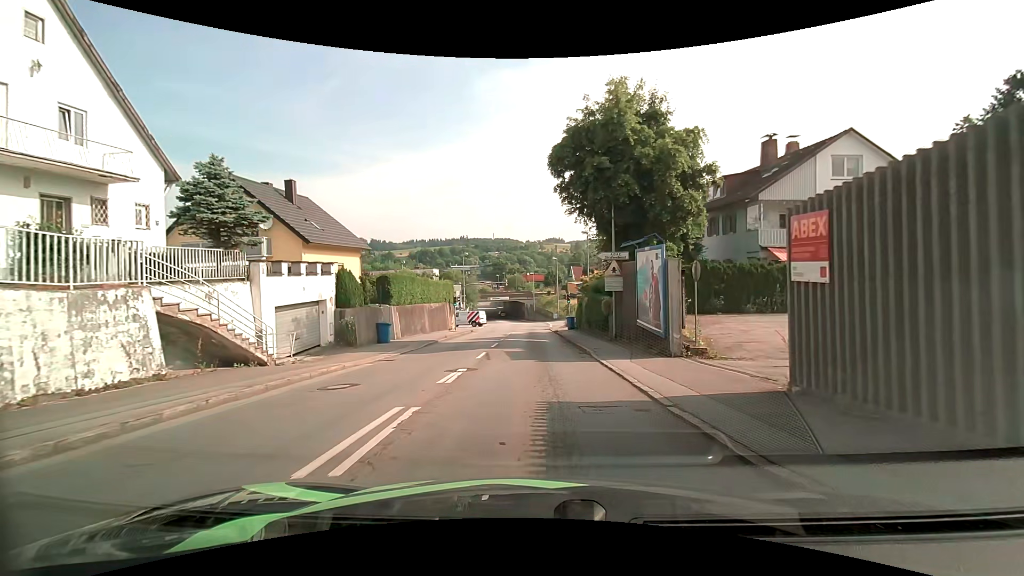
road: tertiary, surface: asphalt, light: Day
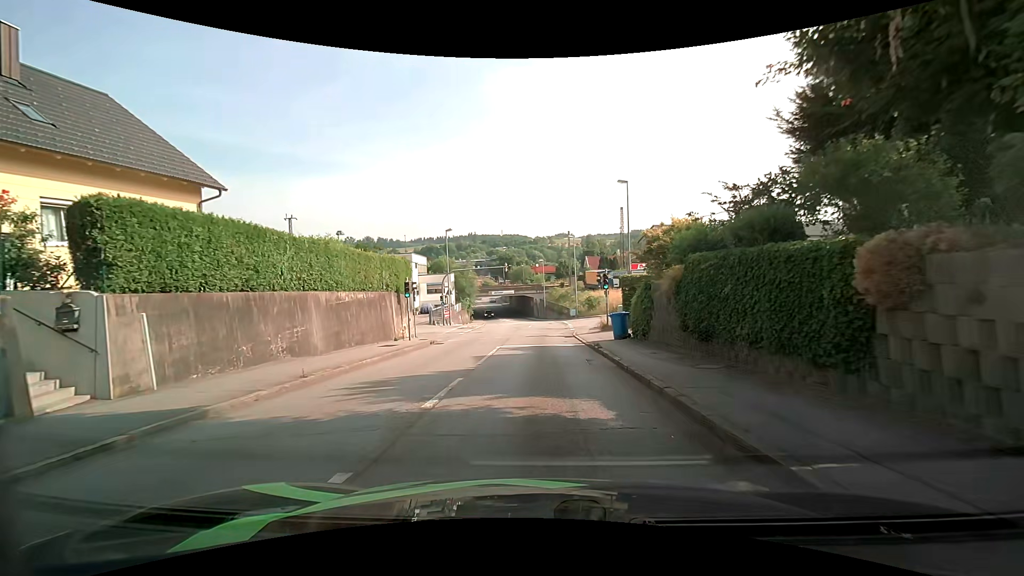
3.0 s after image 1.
(-0.2, +19.8) m; -1°
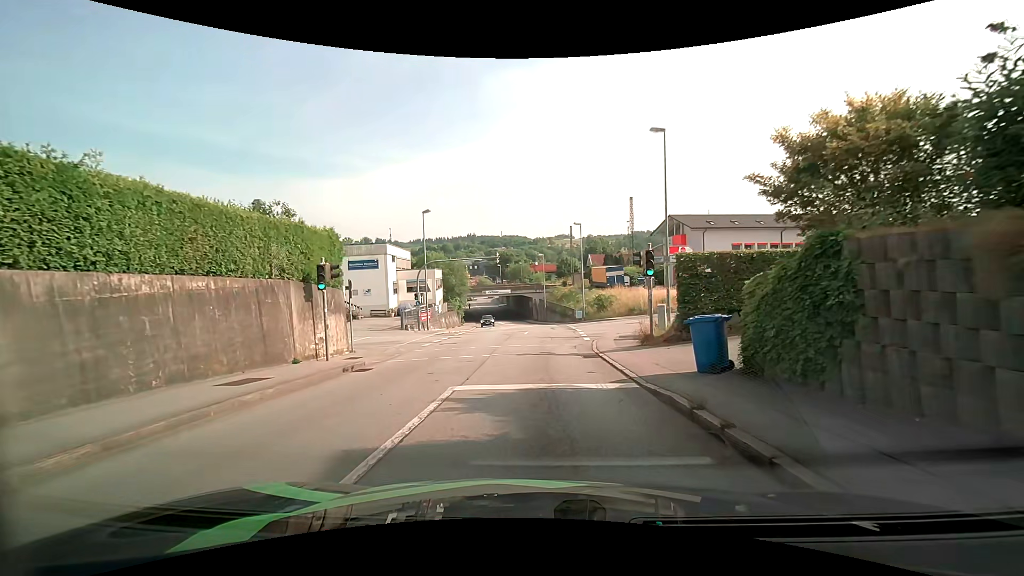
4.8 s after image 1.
(0.0, +10.5) m; +1°
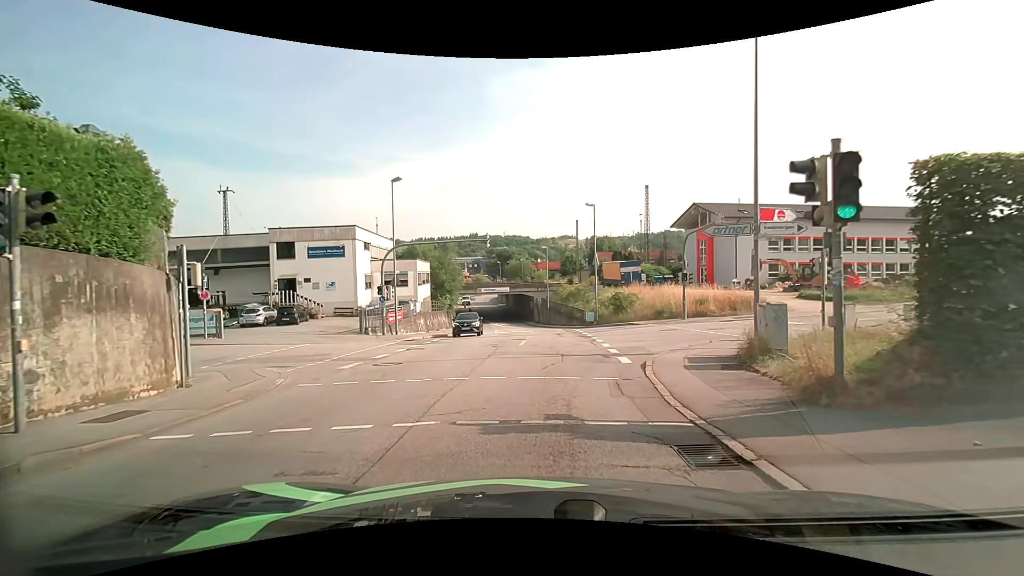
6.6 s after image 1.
(-0.1, +9.9) m; -1°
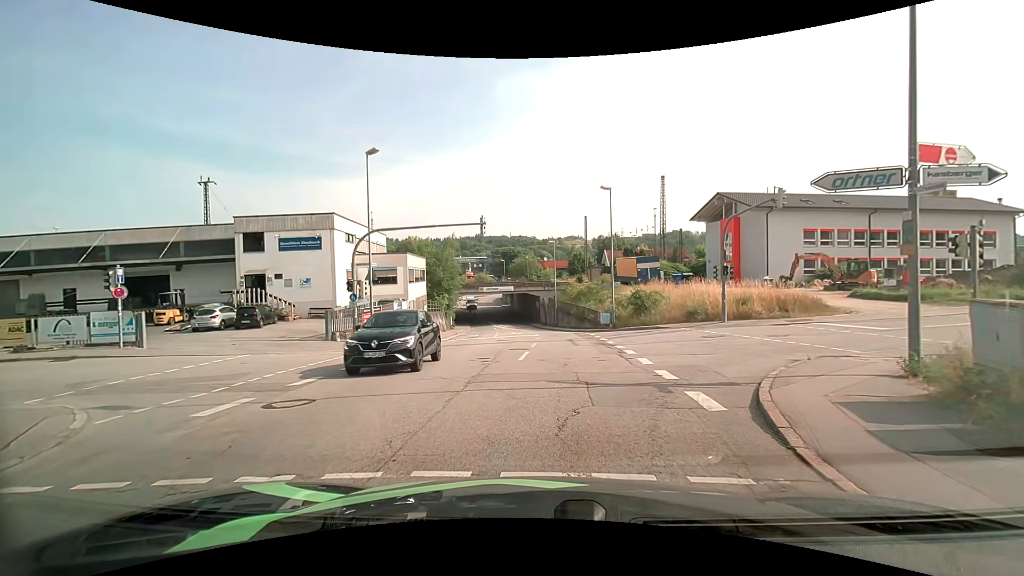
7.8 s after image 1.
(0.0, +6.0) m; 0°
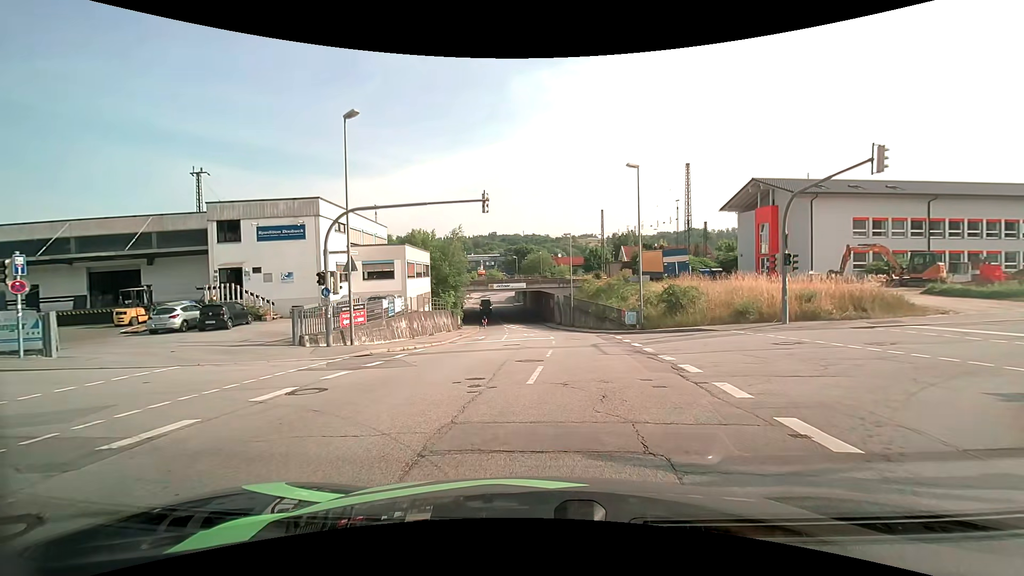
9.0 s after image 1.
(-0.1, +4.9) m; -2°
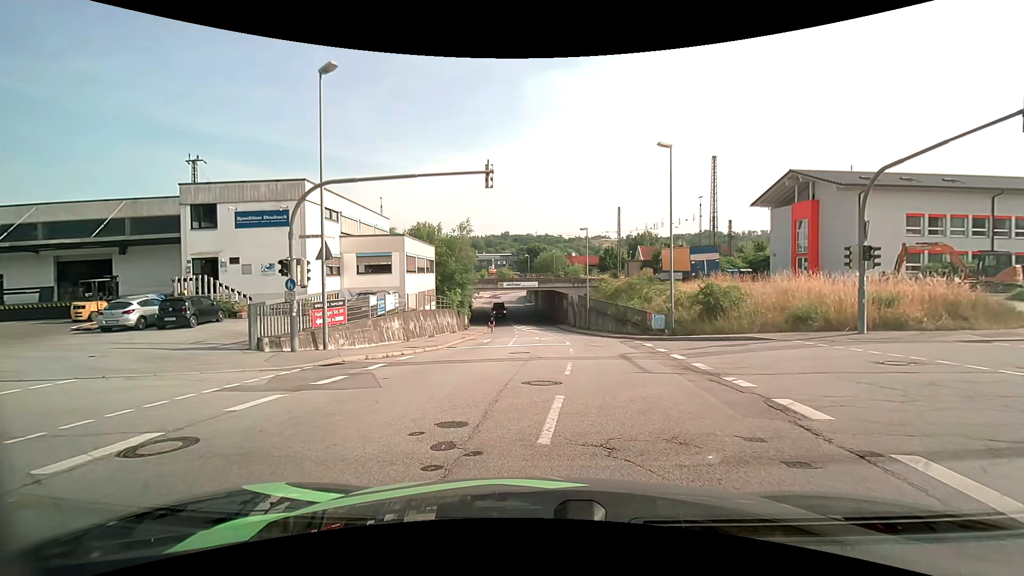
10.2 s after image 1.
(-0.1, +4.1) m; -2°
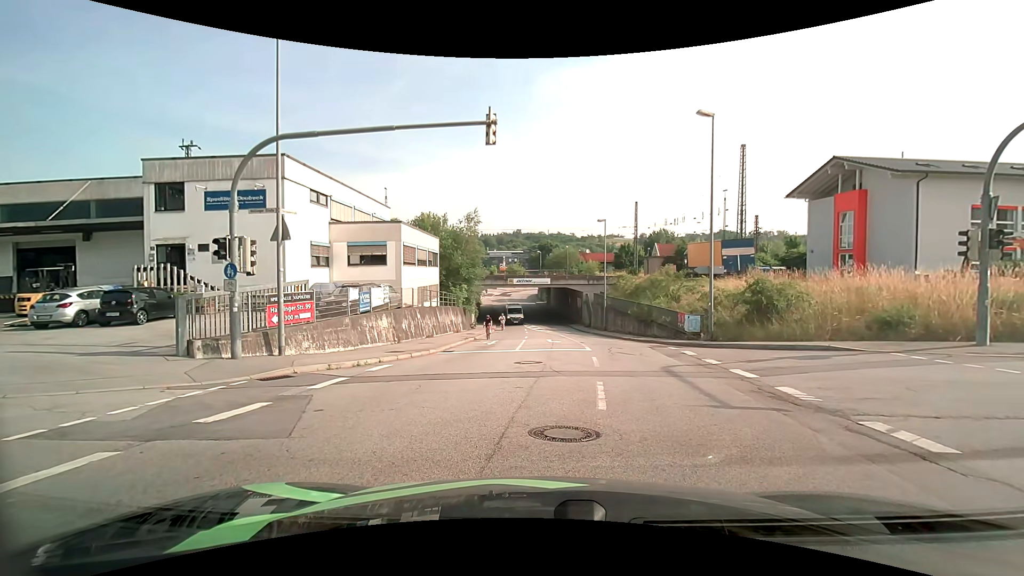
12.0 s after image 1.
(0.0, +3.9) m; -2°
